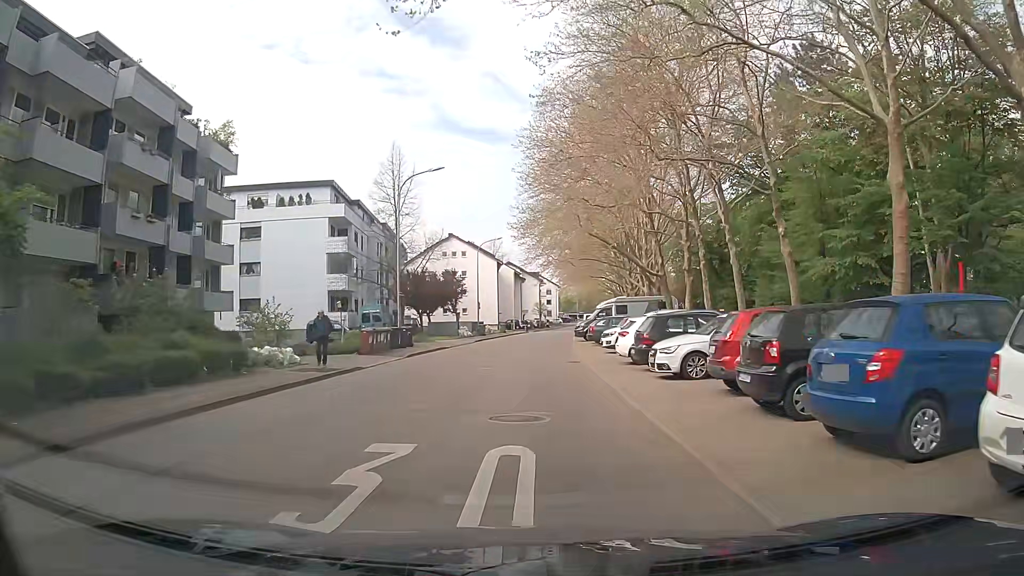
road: residential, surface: asphalt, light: Day
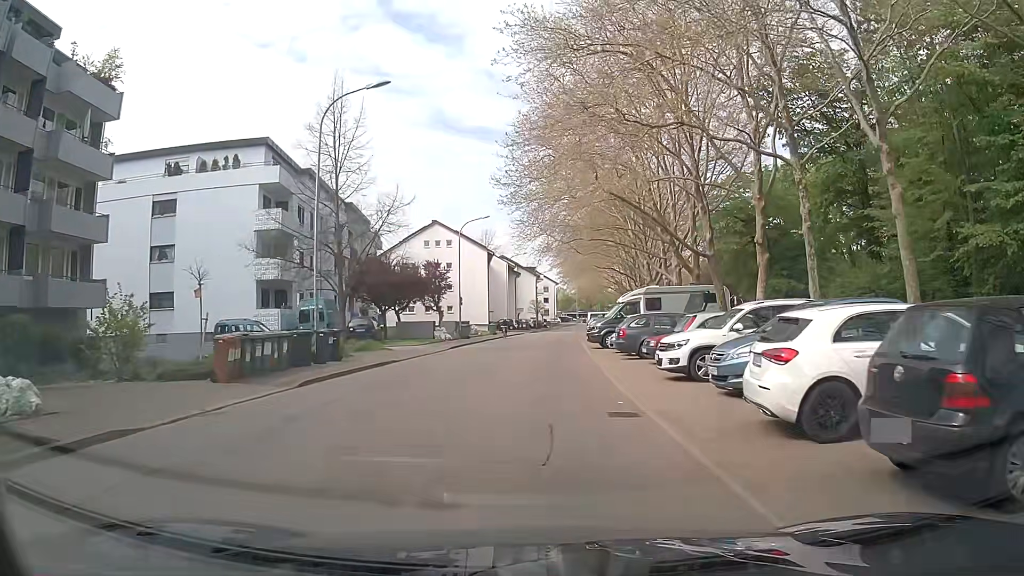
(-0.5, +13.1) m; -2°
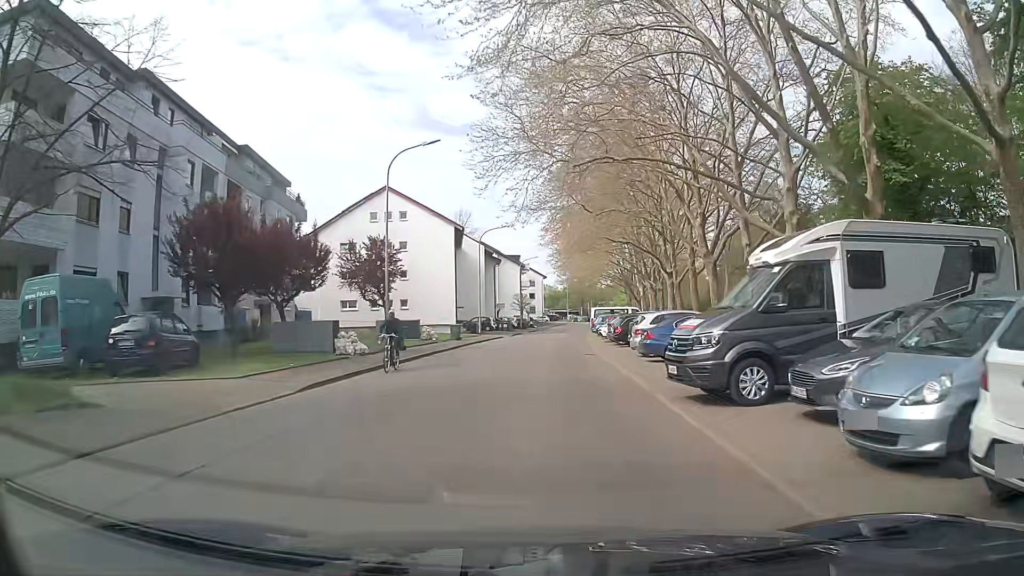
(+0.3, +22.0) m; +1°
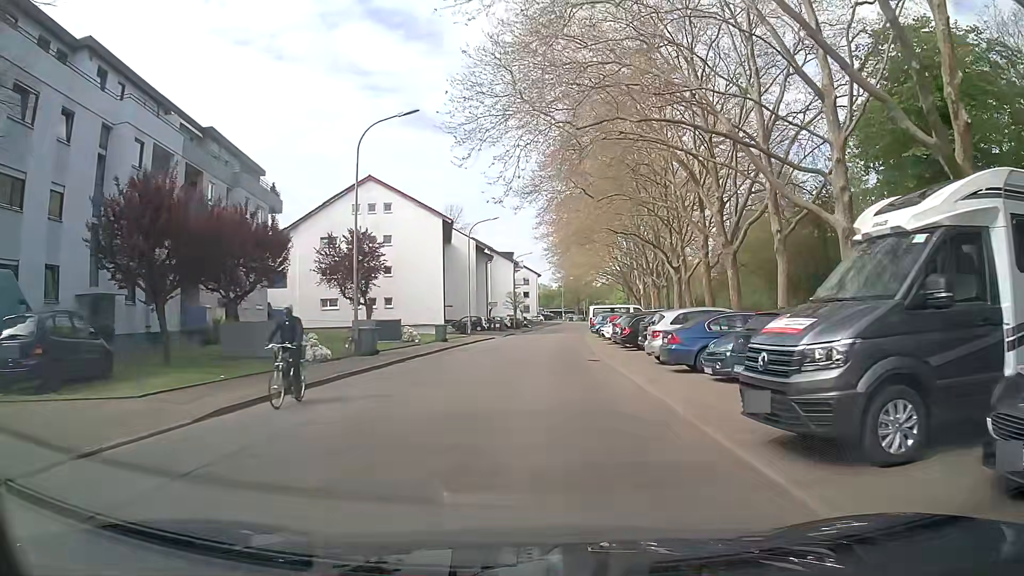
(+0.1, +4.4) m; 0°
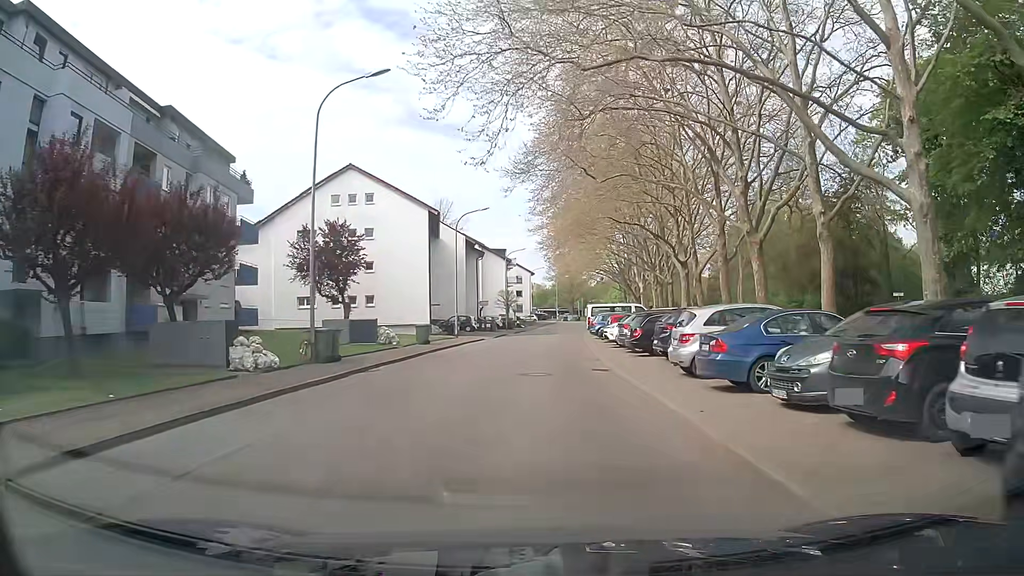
(+0.1, +4.5) m; 0°
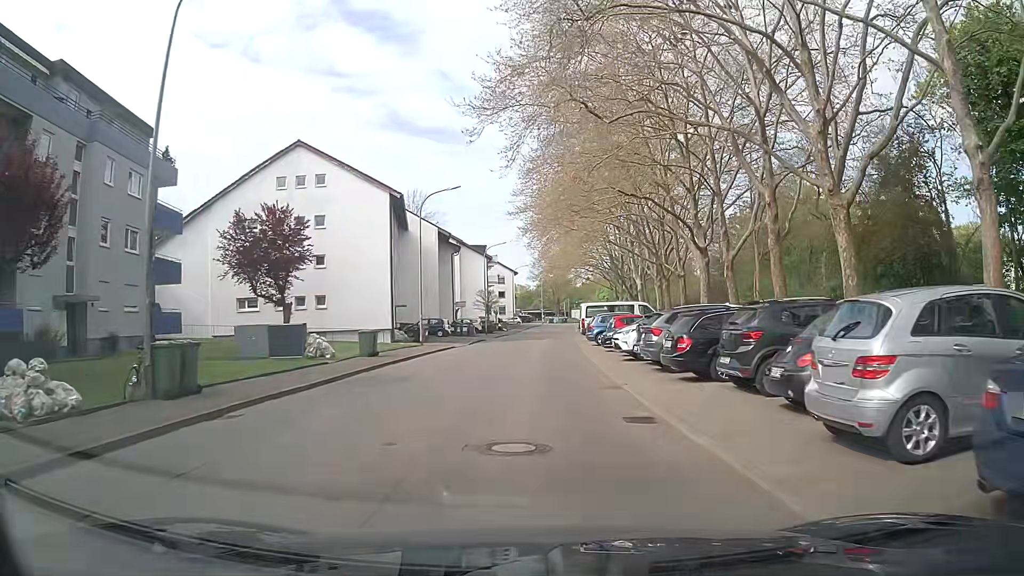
(+0.4, +8.9) m; +3°
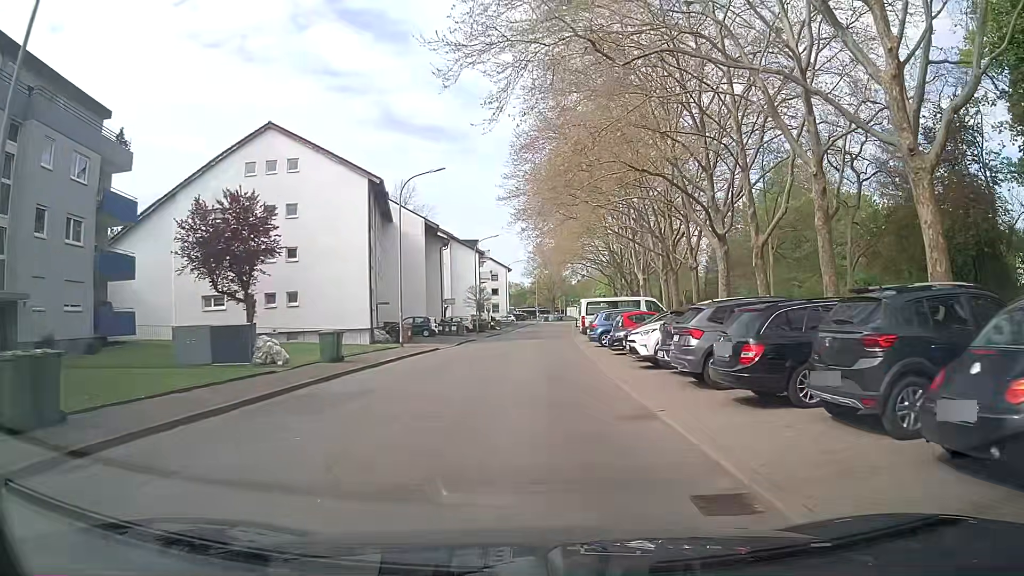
(0.0, +4.5) m; 0°
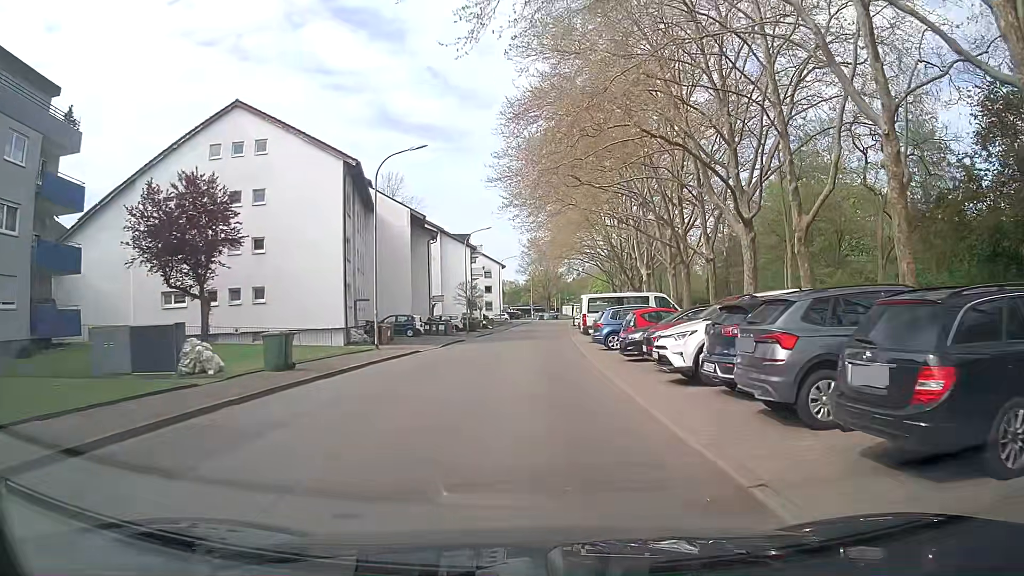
(0.0, +4.5) m; -2°
(0, +10) (+1, +20) (+1, +30) (+2, +40) (+3, +50) (+4, +60) (+4, +70) (+5, +80) (+6, +90) (+7, +100) m
